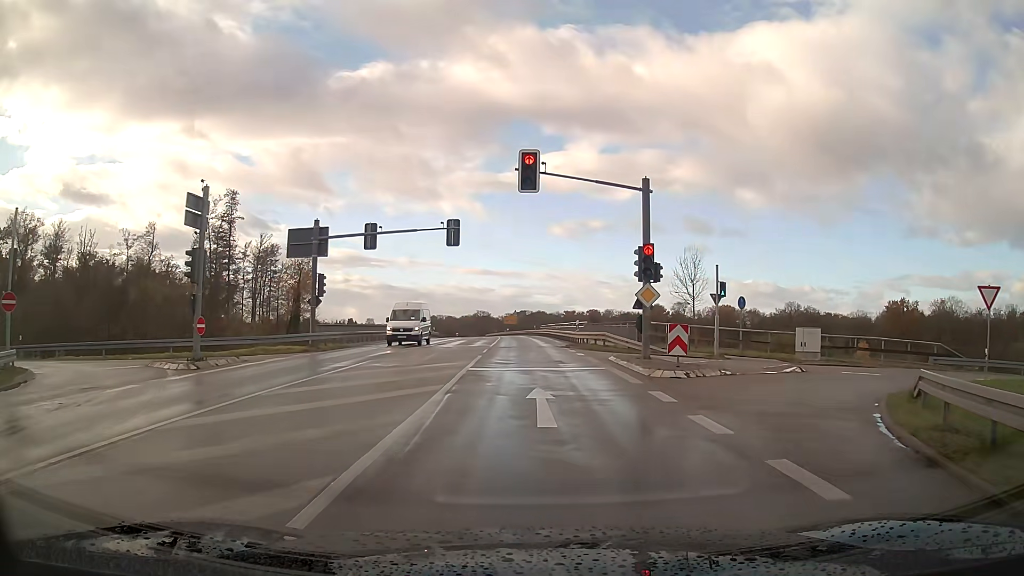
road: secondary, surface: asphalt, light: Day
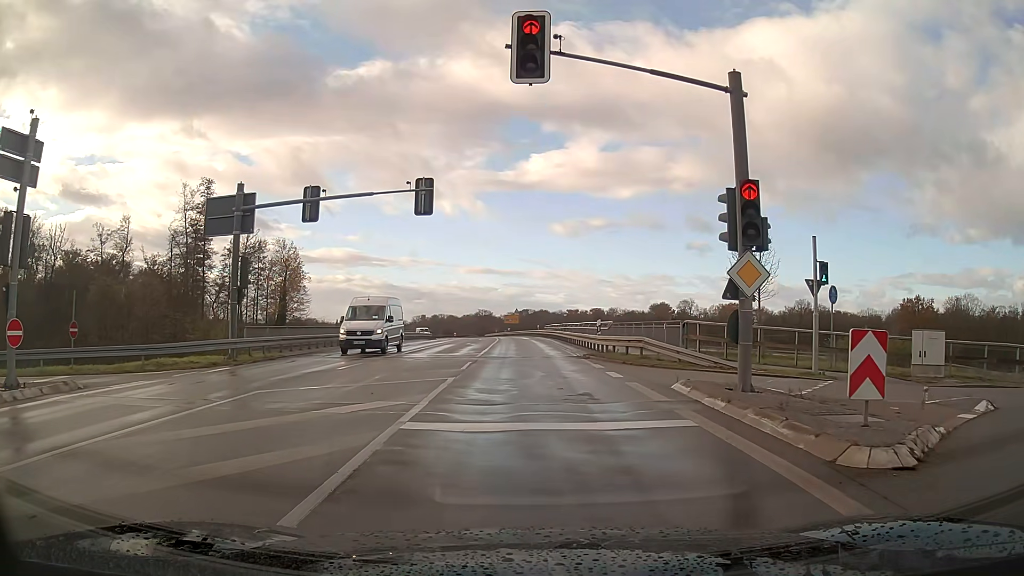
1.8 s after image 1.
(0.0, +9.2) m; 0°
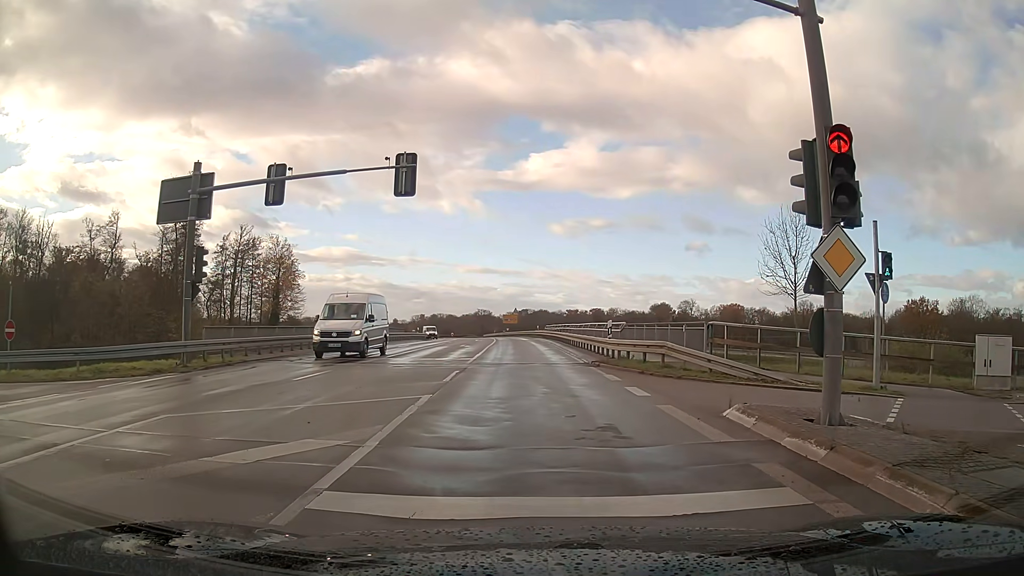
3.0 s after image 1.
(0.0, +3.3) m; 0°
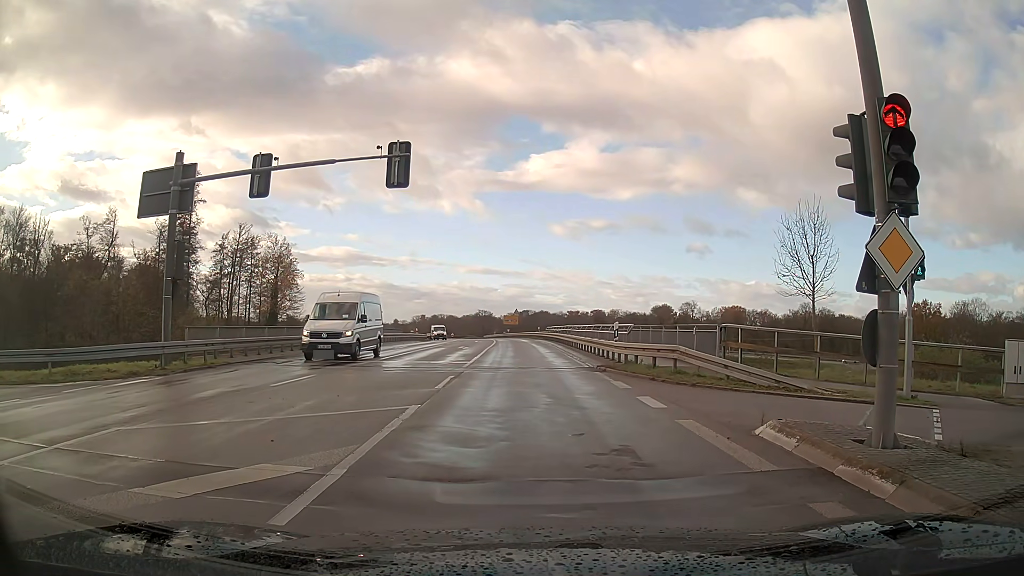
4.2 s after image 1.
(0.0, +1.2) m; 0°
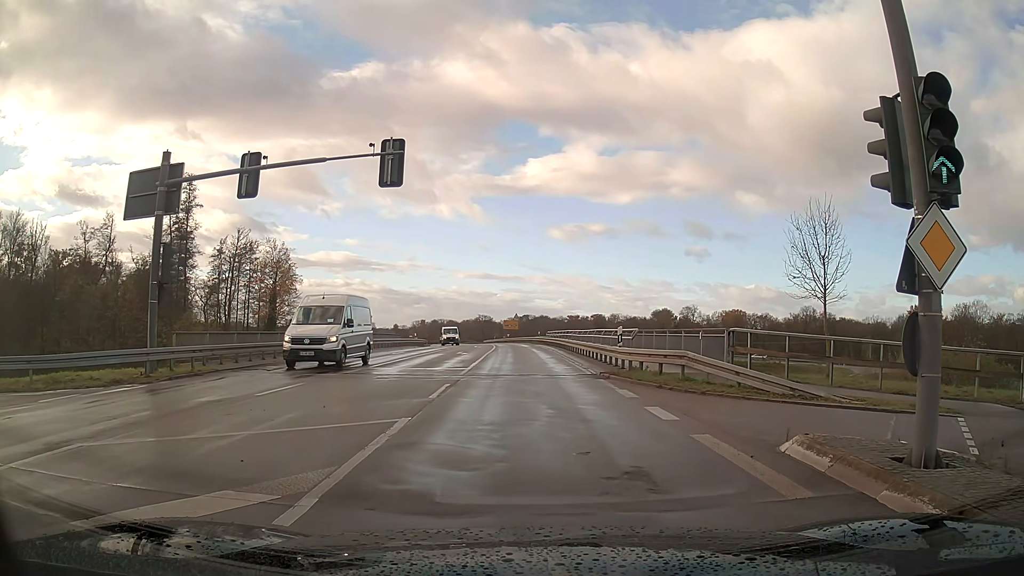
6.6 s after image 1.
(0.0, +1.1) m; +1°
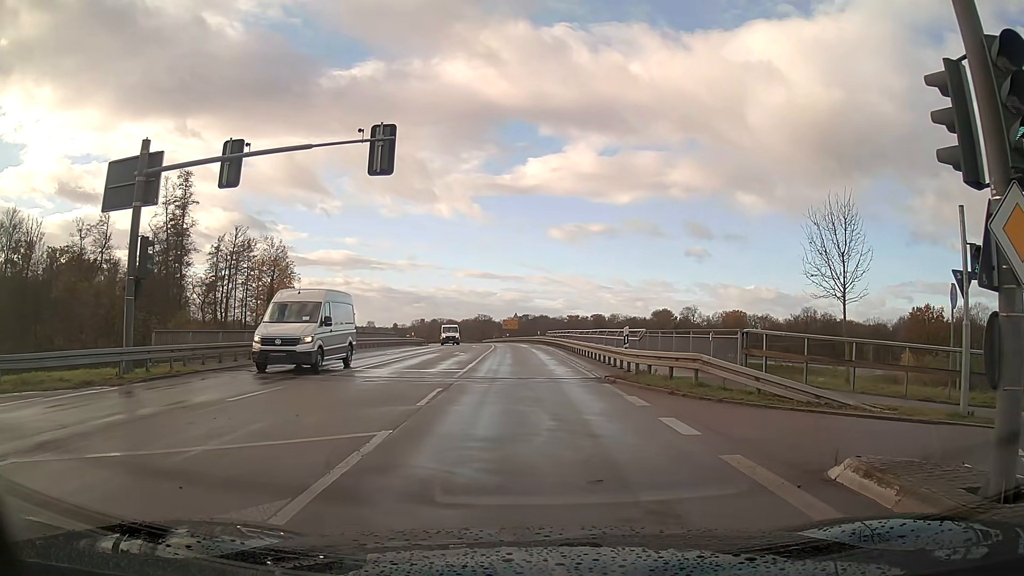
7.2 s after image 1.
(0.0, +1.4) m; 0°
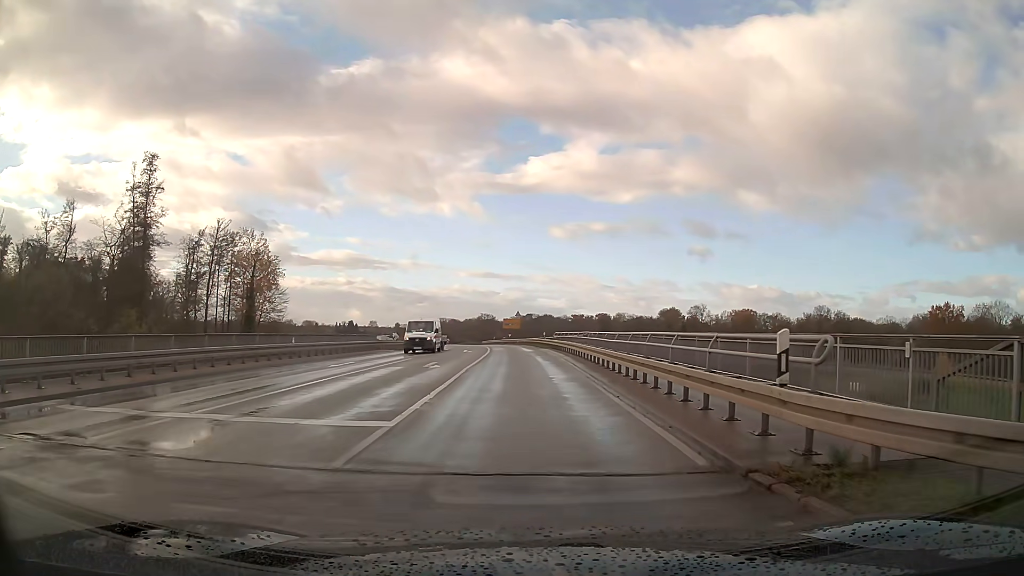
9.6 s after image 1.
(0.0, +11.5) m; 0°
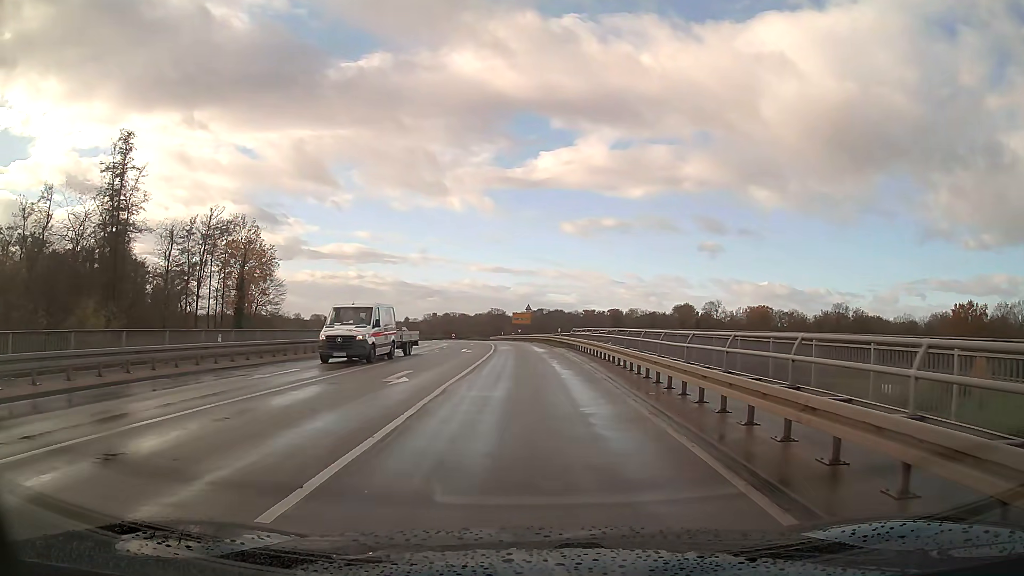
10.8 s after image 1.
(-0.1, +8.6) m; -1°
